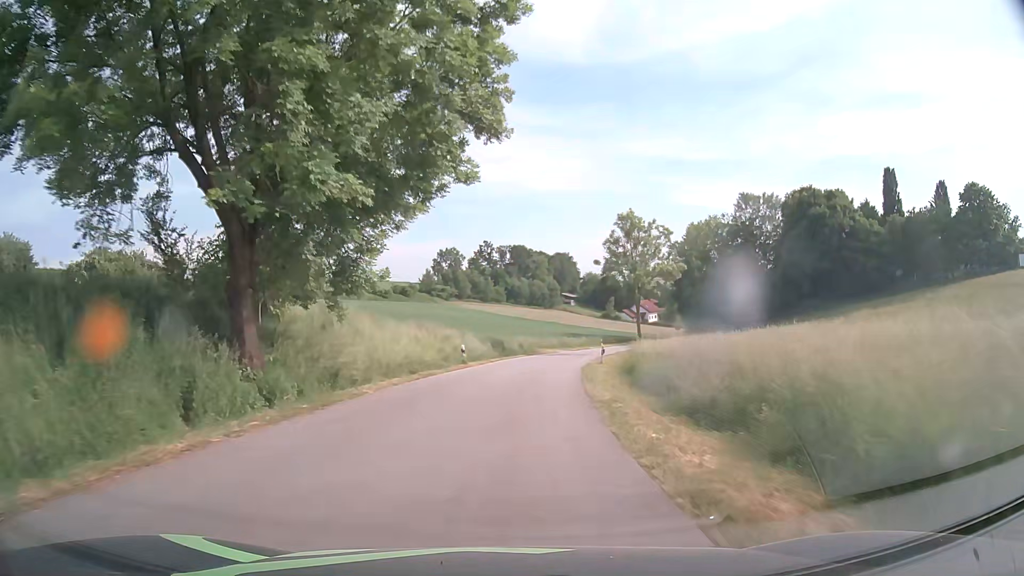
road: tertiary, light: Day
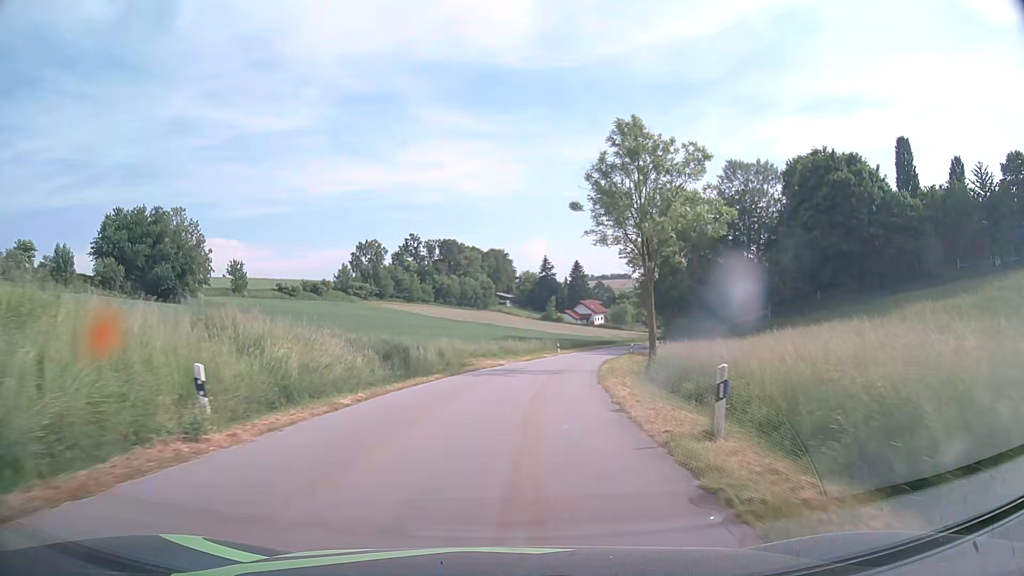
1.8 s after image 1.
(+1.3, +25.5) m; +6°
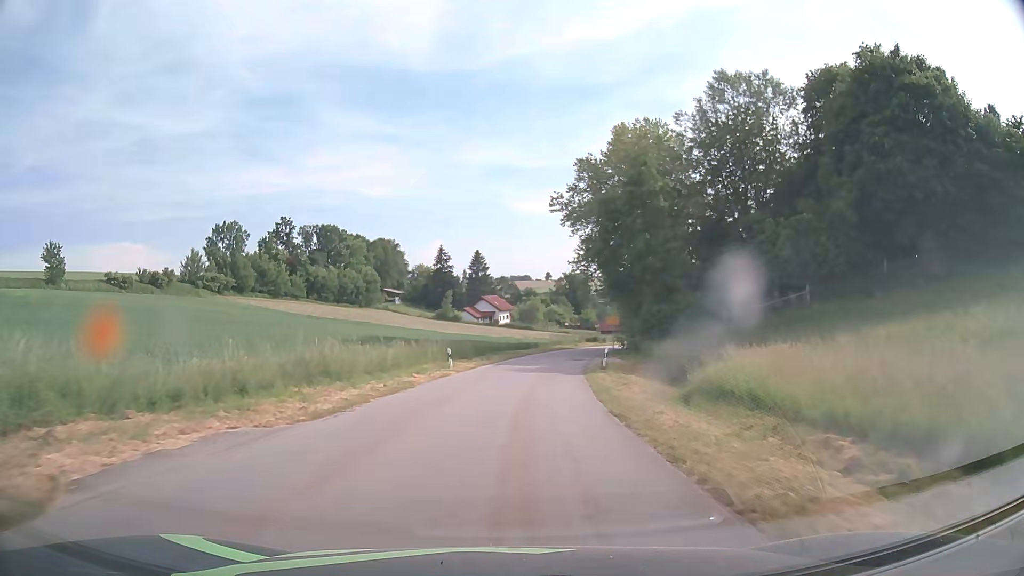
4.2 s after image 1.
(+2.7, +34.0) m; +8°
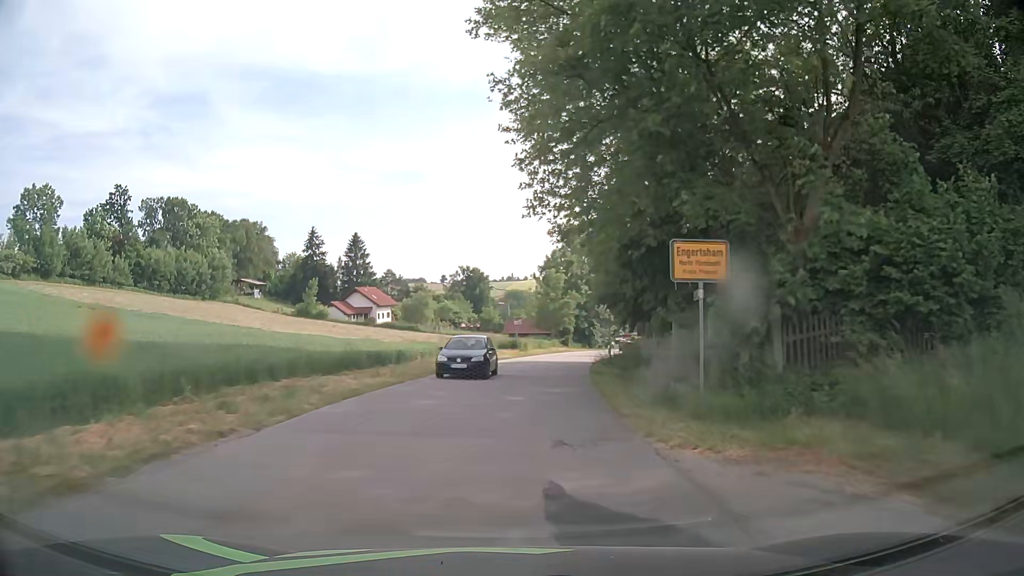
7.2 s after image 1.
(+2.9, +38.7) m; +9°
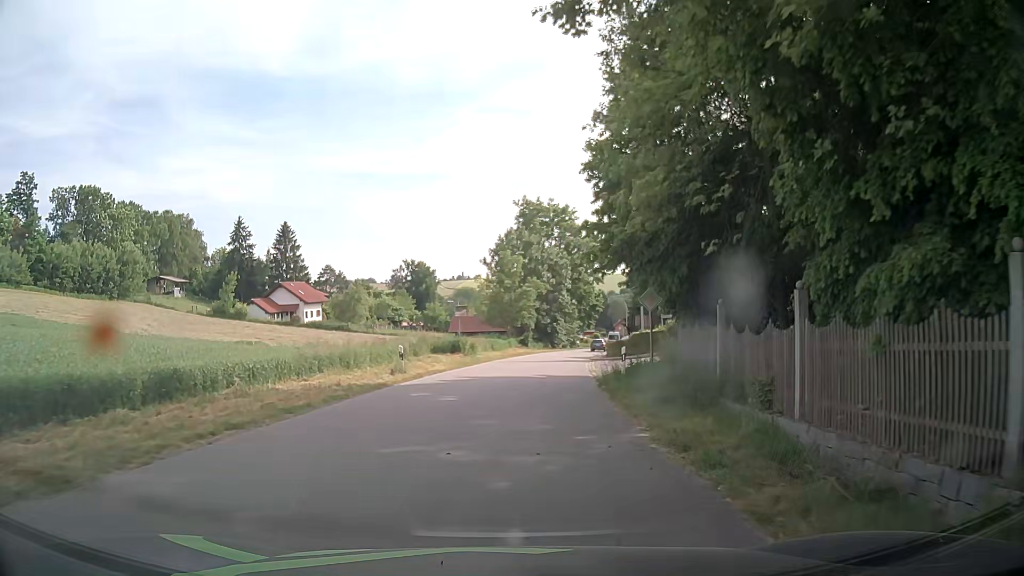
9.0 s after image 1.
(+0.6, +18.5) m; +4°
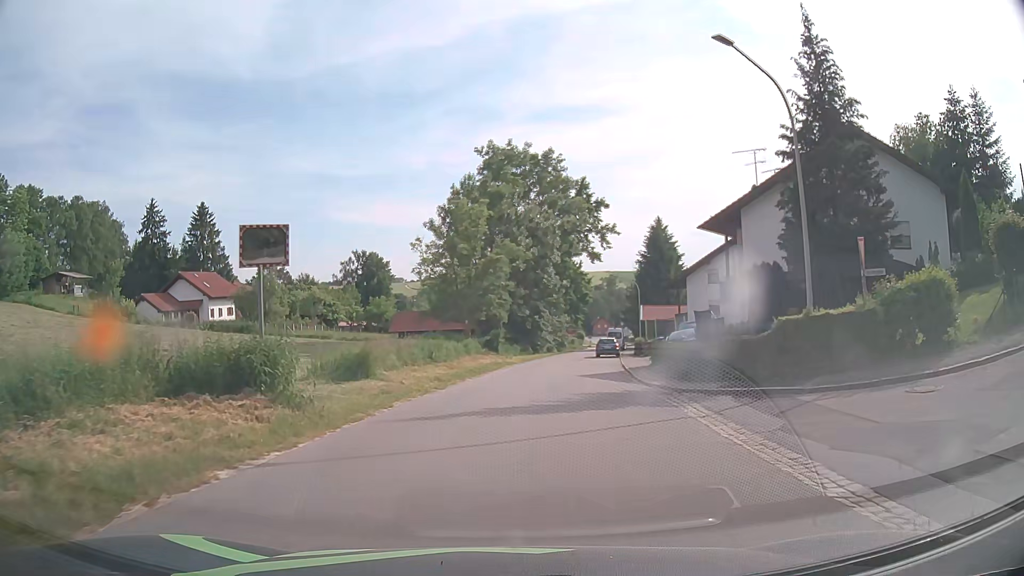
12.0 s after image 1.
(+1.1, +28.1) m; +3°
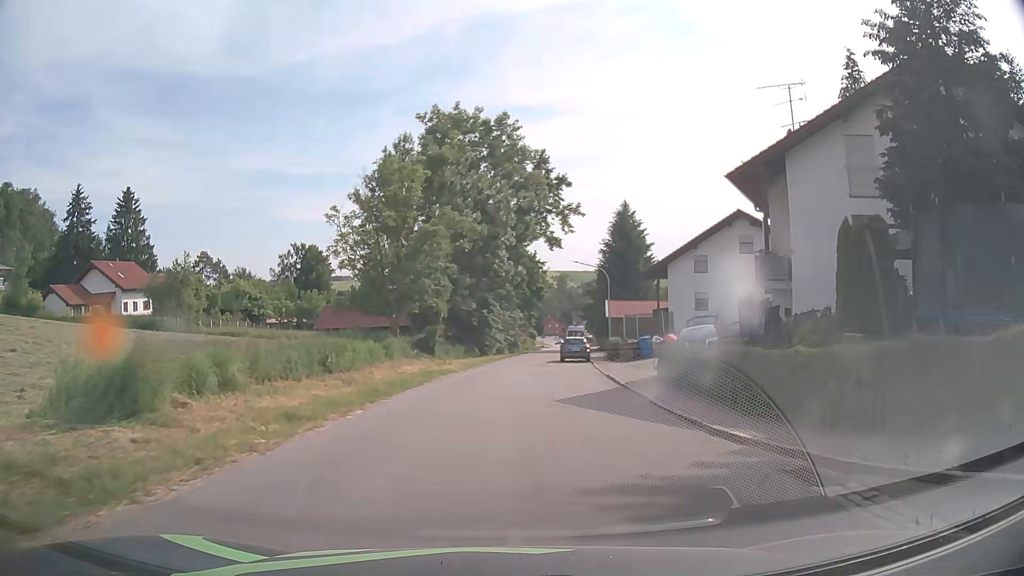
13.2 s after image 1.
(+0.4, +10.7) m; +4°
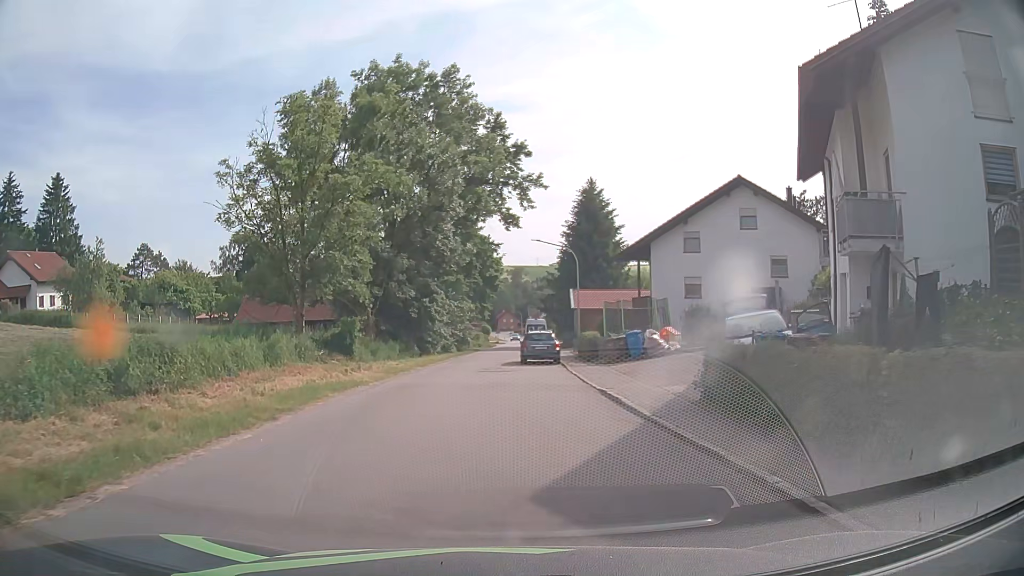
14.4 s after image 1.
(+0.4, +9.2) m; +4°
